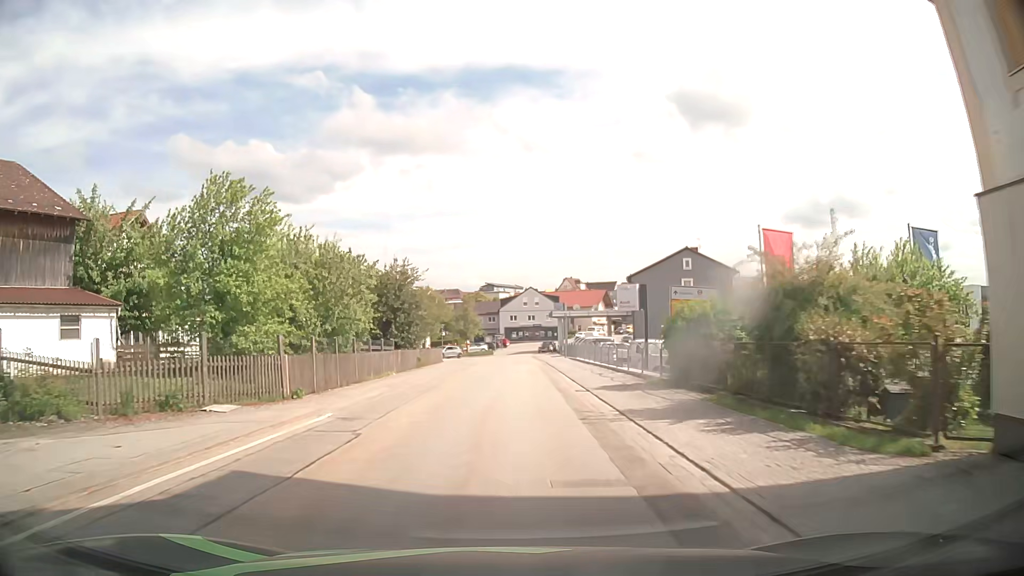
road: tertiary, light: Day
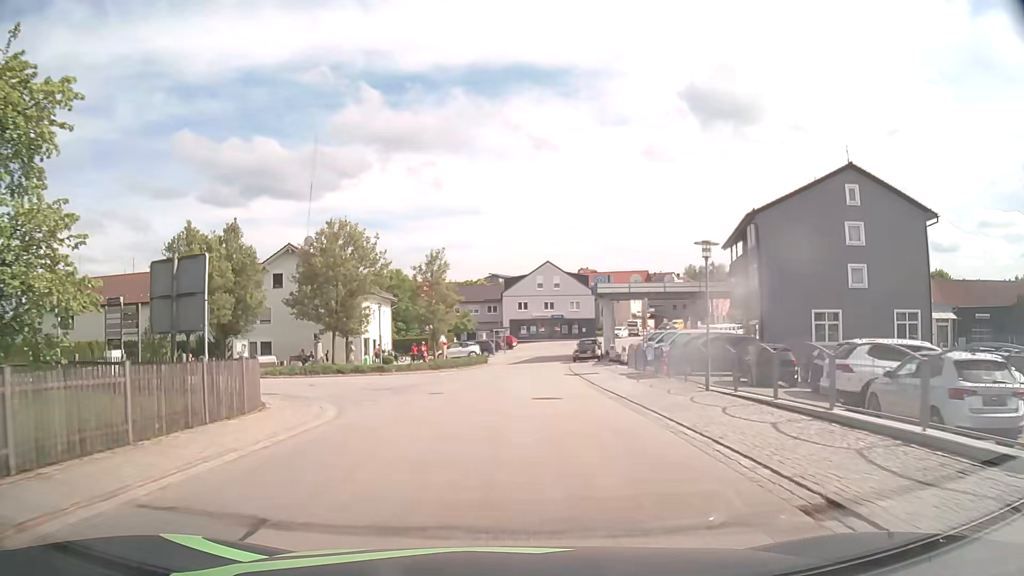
(+0.5, +40.1) m; 0°
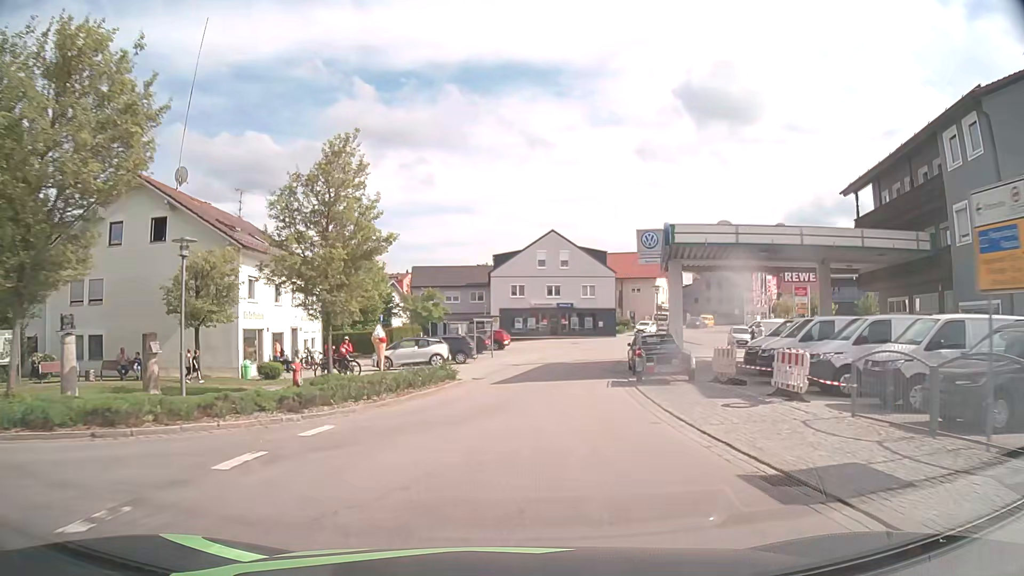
(+0.2, +23.4) m; +1°
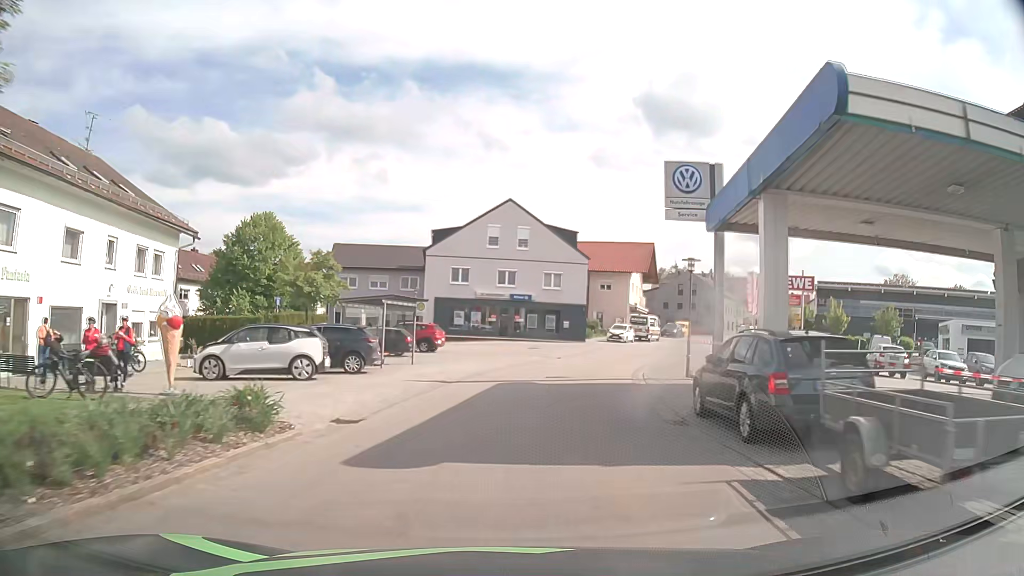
(+0.4, +15.2) m; +4°
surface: asphalt
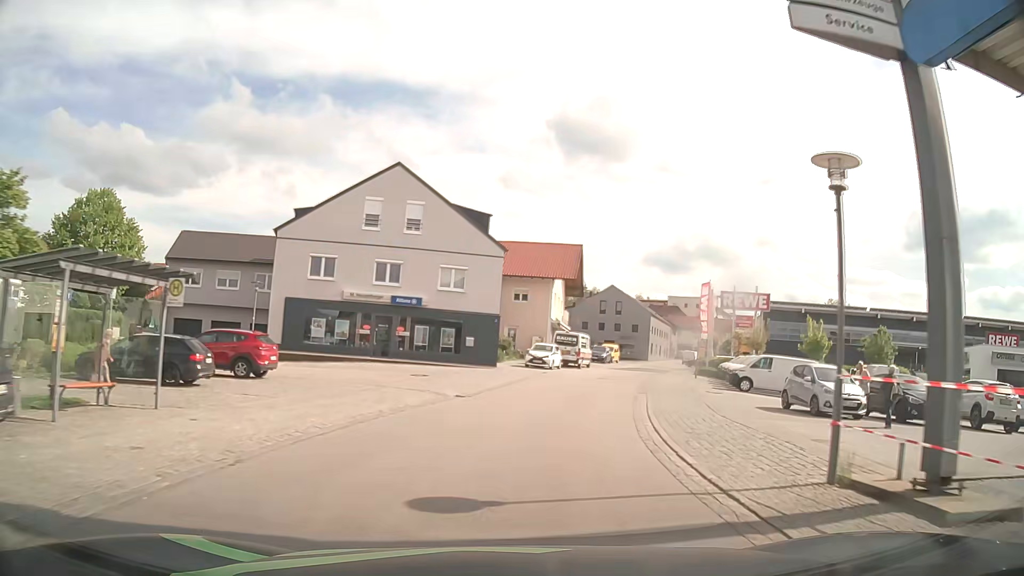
(+1.1, +14.8) m; +8°
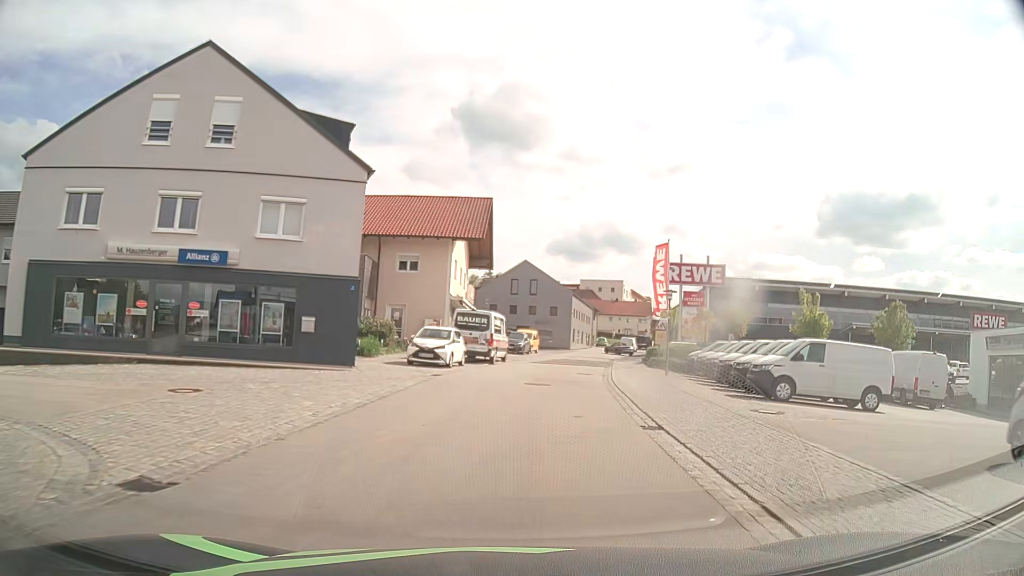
(+1.3, +14.5) m; +9°
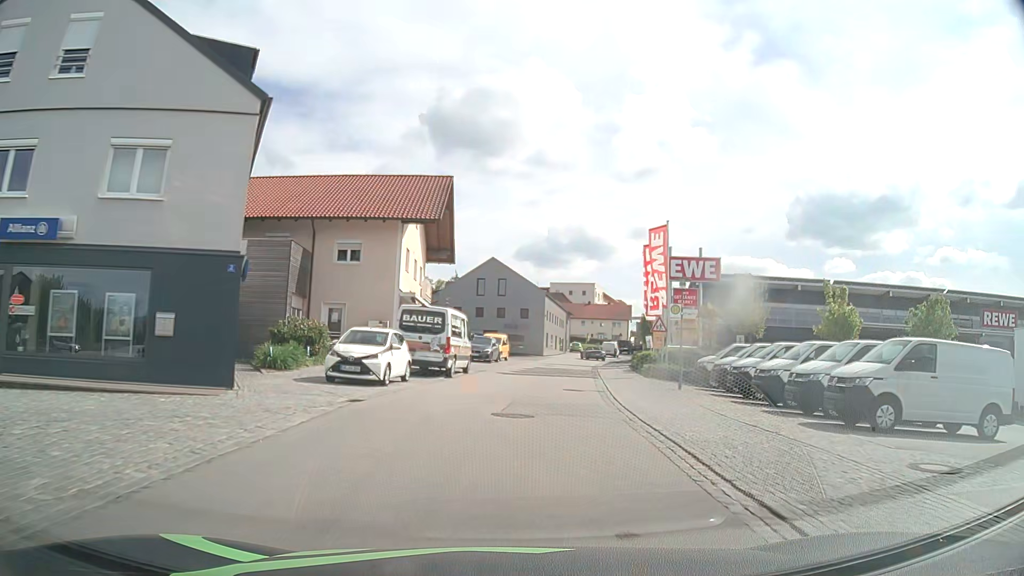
(+0.2, +7.4) m; +3°
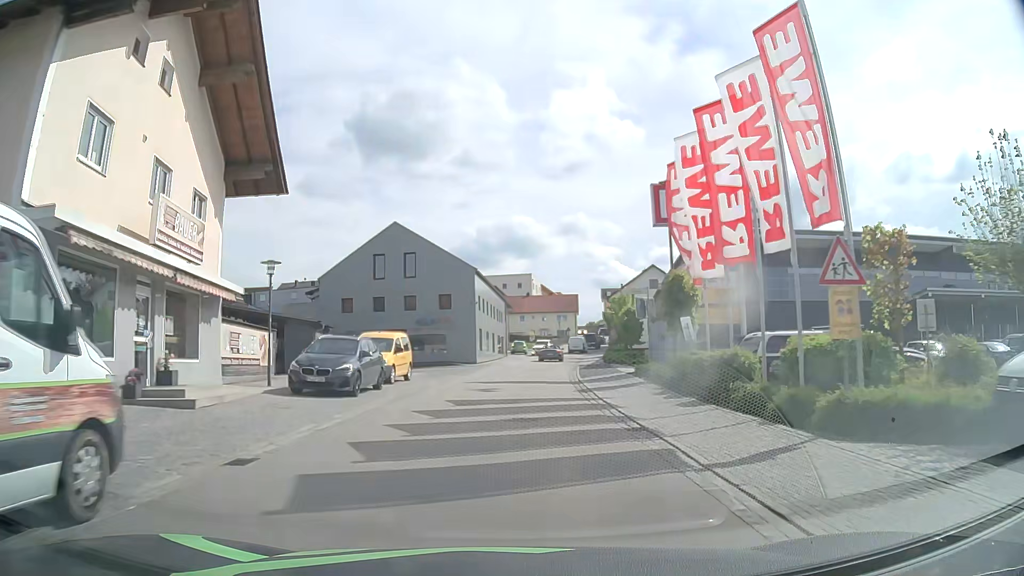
(+1.1, +22.3) m; +5°
